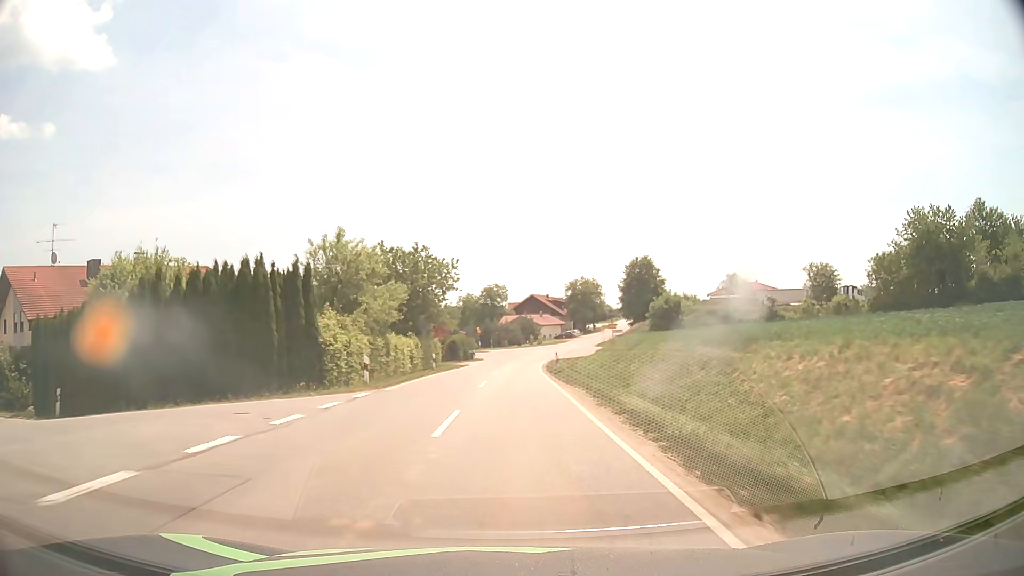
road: tertiary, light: Day
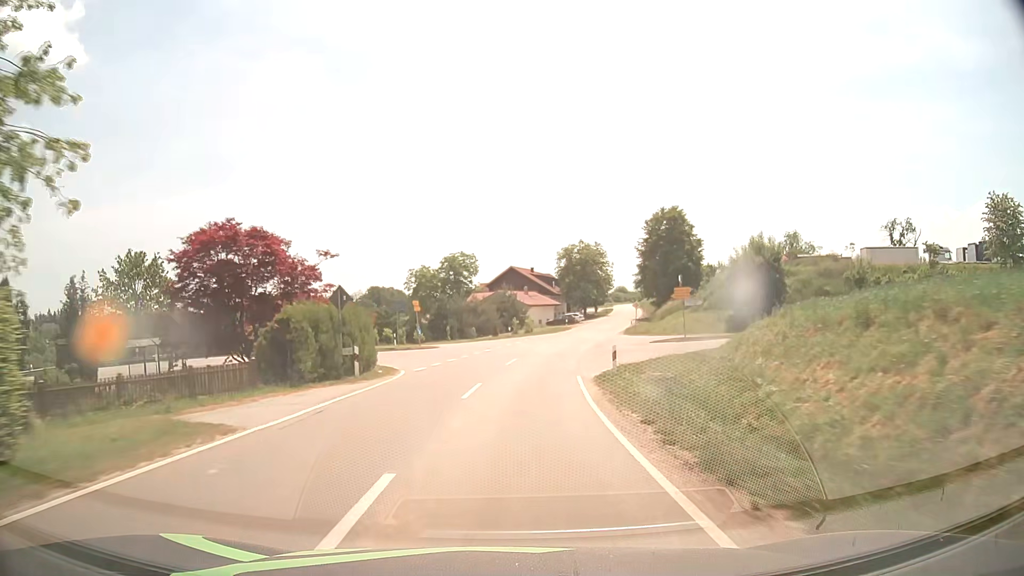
(+0.7, +43.5) m; +2°
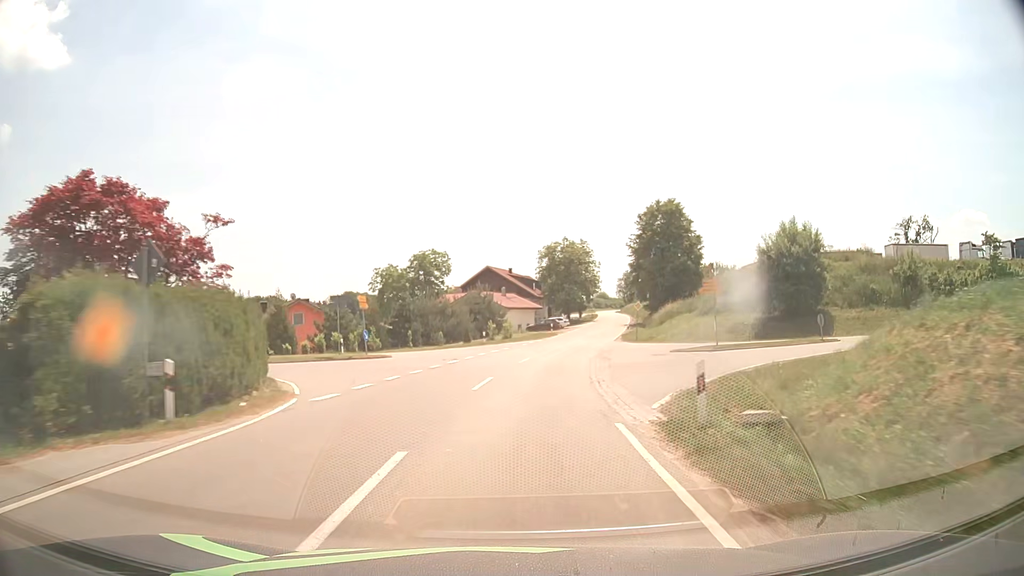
(+0.2, +10.9) m; +2°
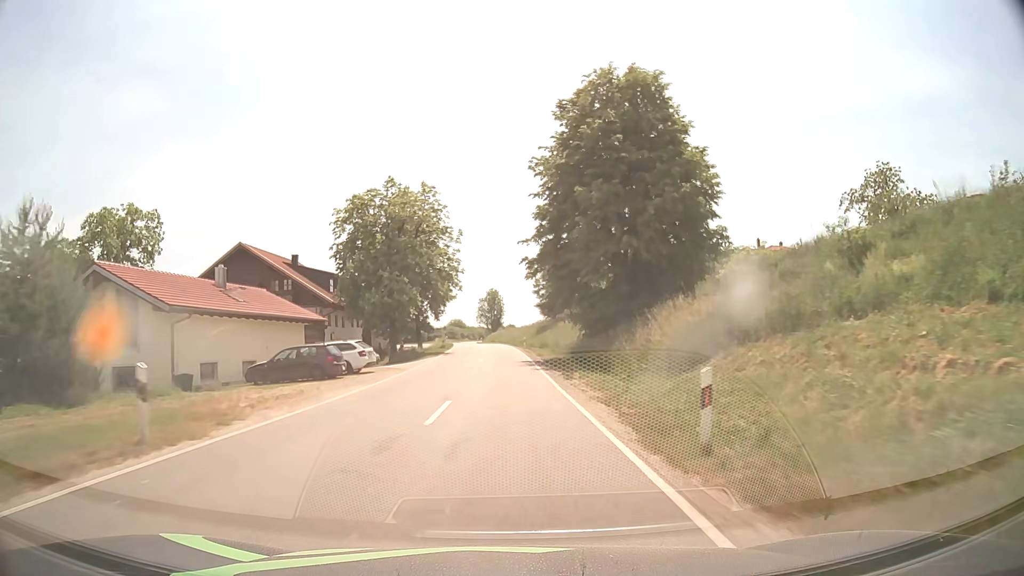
(+6.8, +52.9) m; +13°
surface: asphalt
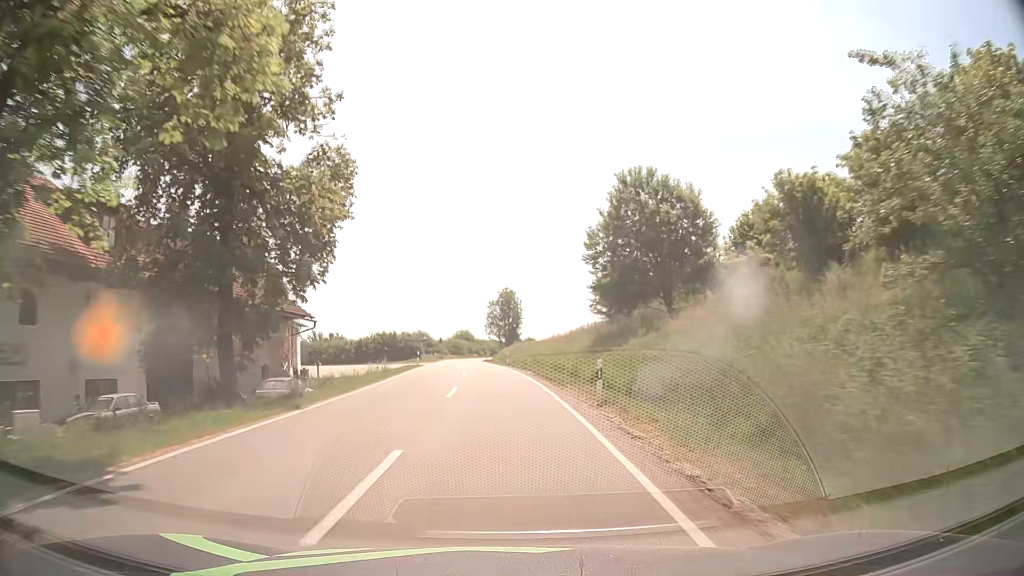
(-0.1, +42.3) m; -1°
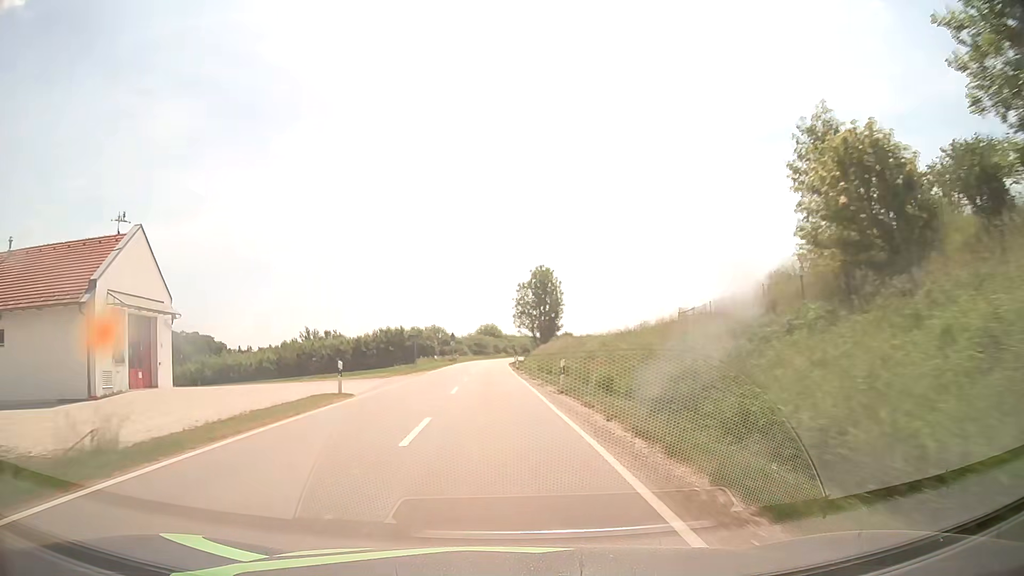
(-0.8, +31.6) m; -3°
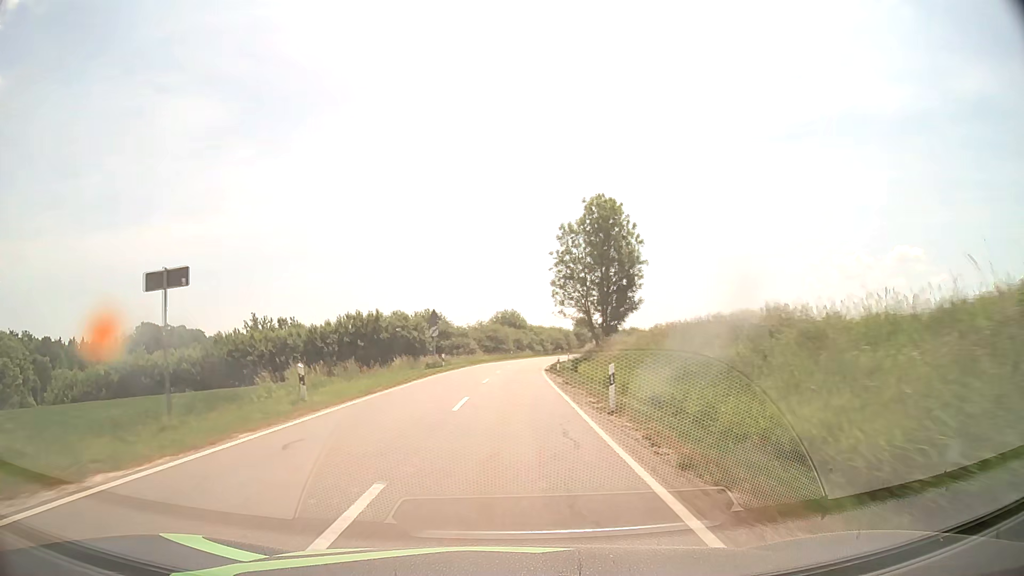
(-1.1, +42.7) m; -2°
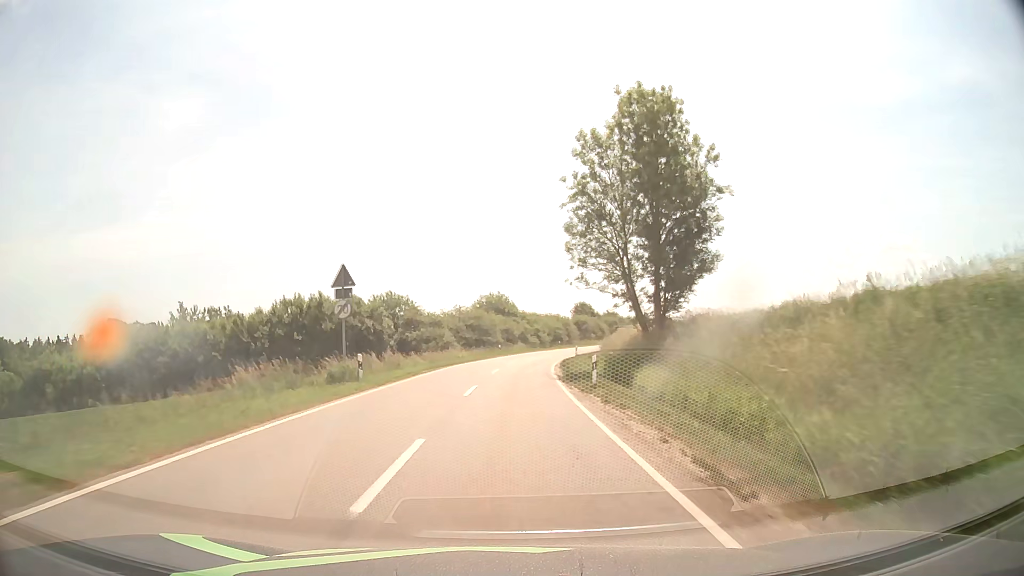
(+0.1, +21.5) m; +1°
(0, +10) (0, +20) (+1, +30) (+1, +40) (+2, +50) (+4, +60) (+6, +70) (+8, +79) (+12, +89) (+15, +98) m
